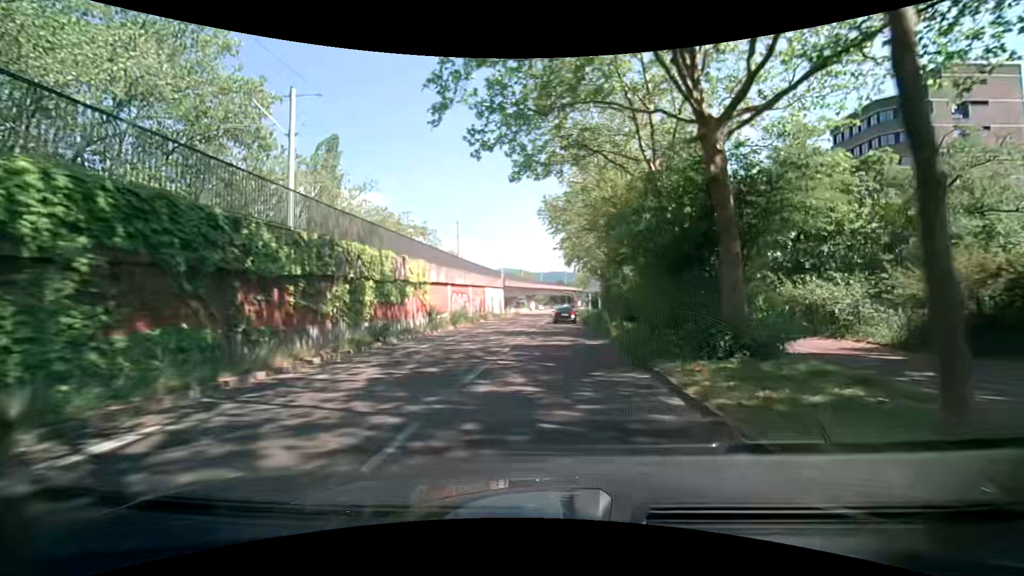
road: tertiary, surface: asphalt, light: Day
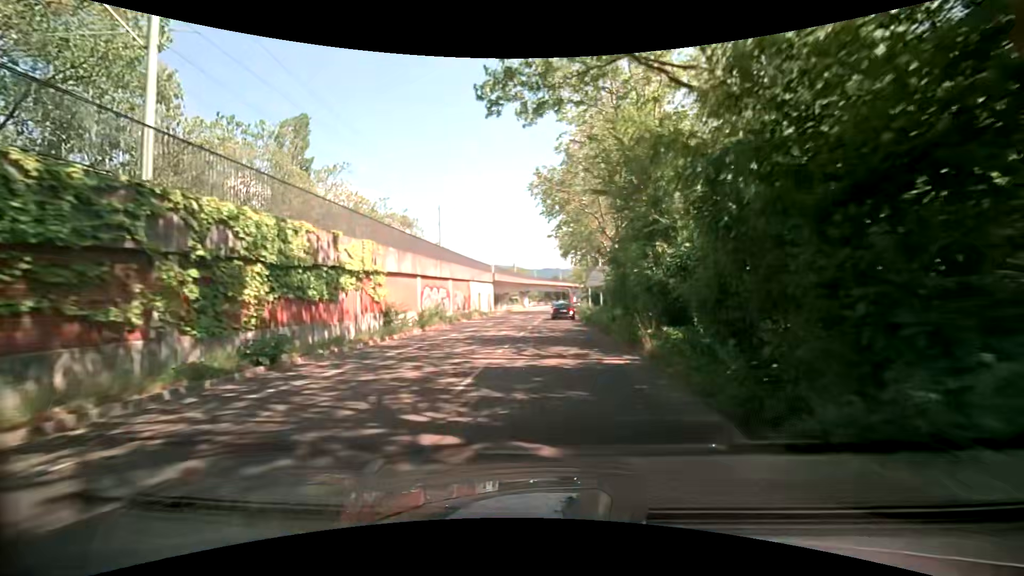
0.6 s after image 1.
(0.0, +7.2) m; -1°
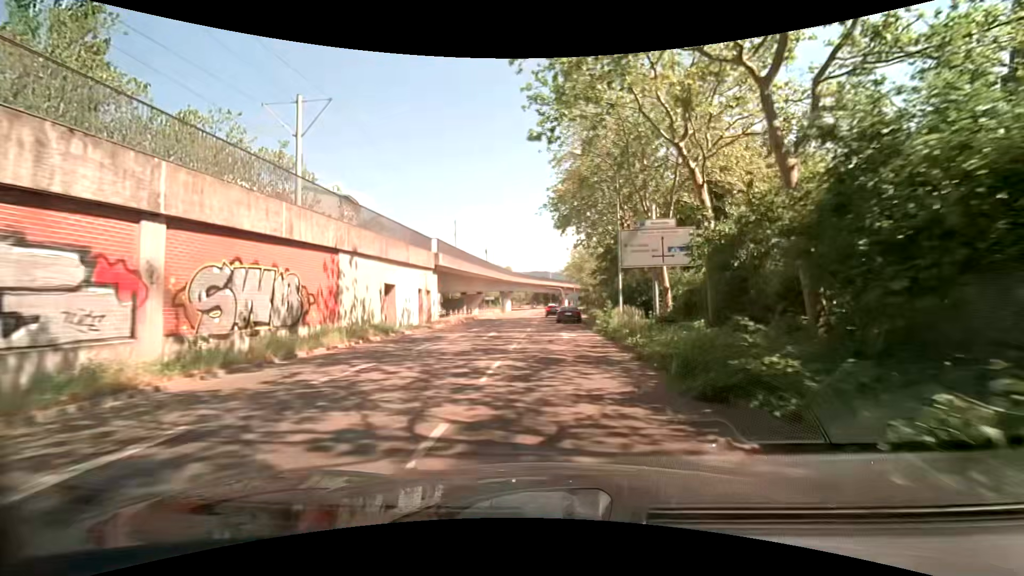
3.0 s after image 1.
(+1.0, +28.8) m; +2°
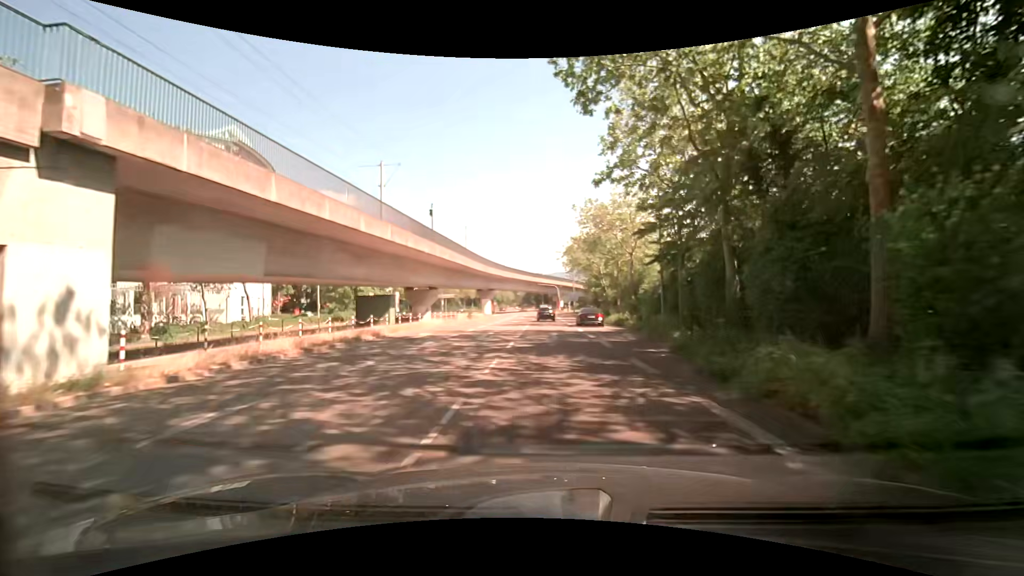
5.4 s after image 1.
(+0.5, +28.6) m; +3°
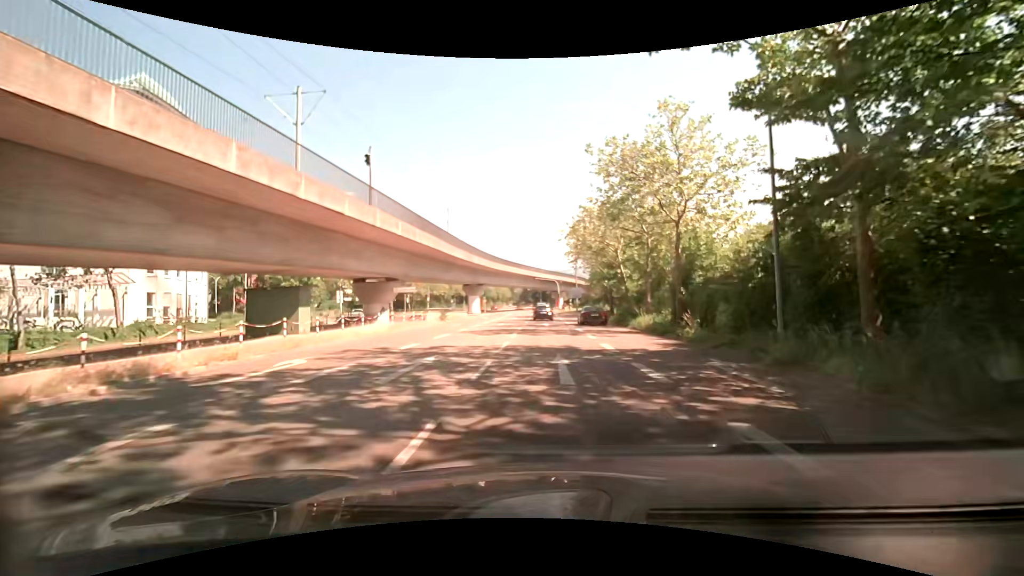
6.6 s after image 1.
(-0.3, +13.4) m; -1°
(0, +10) (0, +20) (0, +30) (0, +40) (0, +50) (0, +60) (0, +70) (0, +80) (0, +90) (0, +100) m
